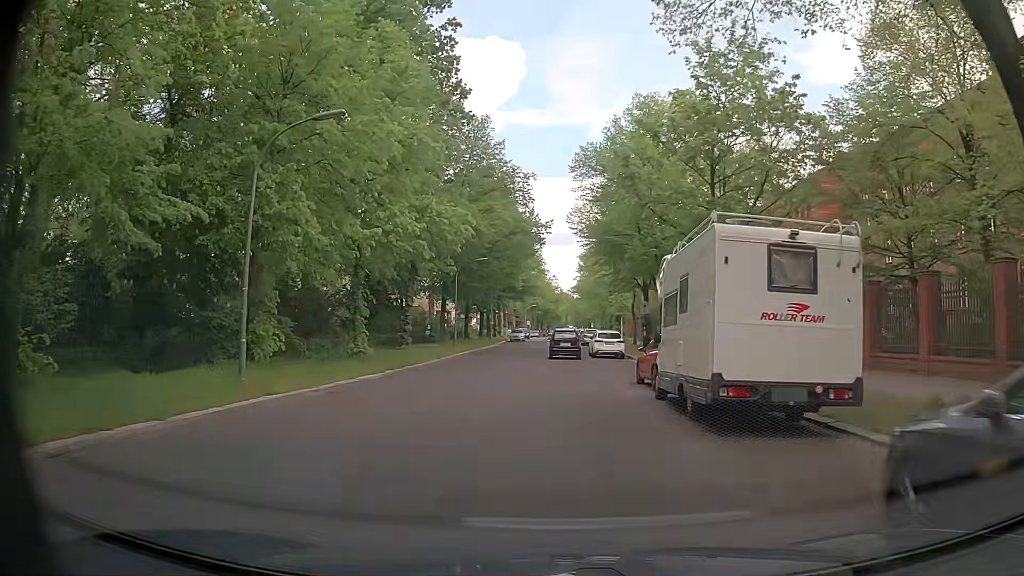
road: residential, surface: asphalt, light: Day
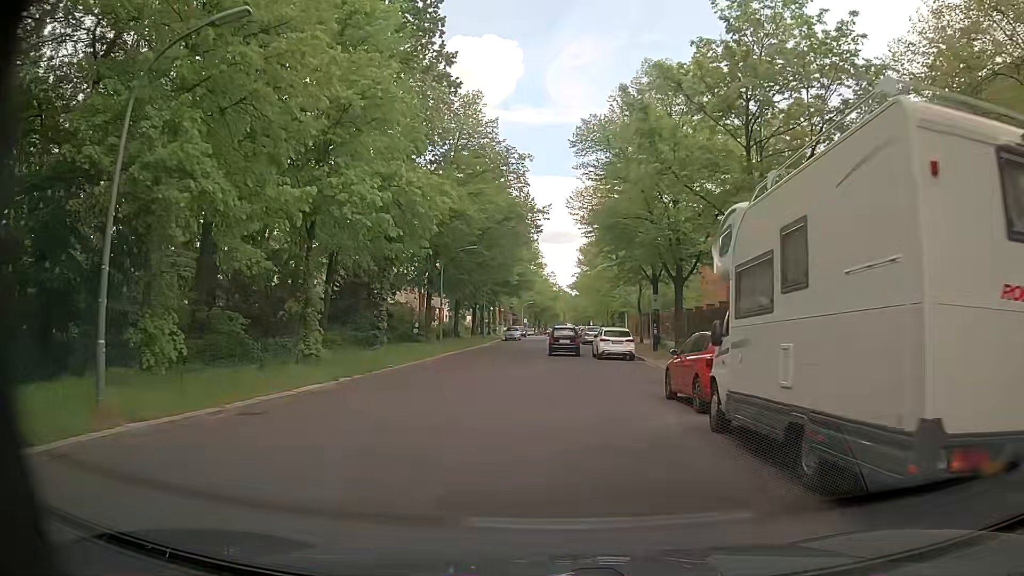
(-0.1, +5.3) m; -1°
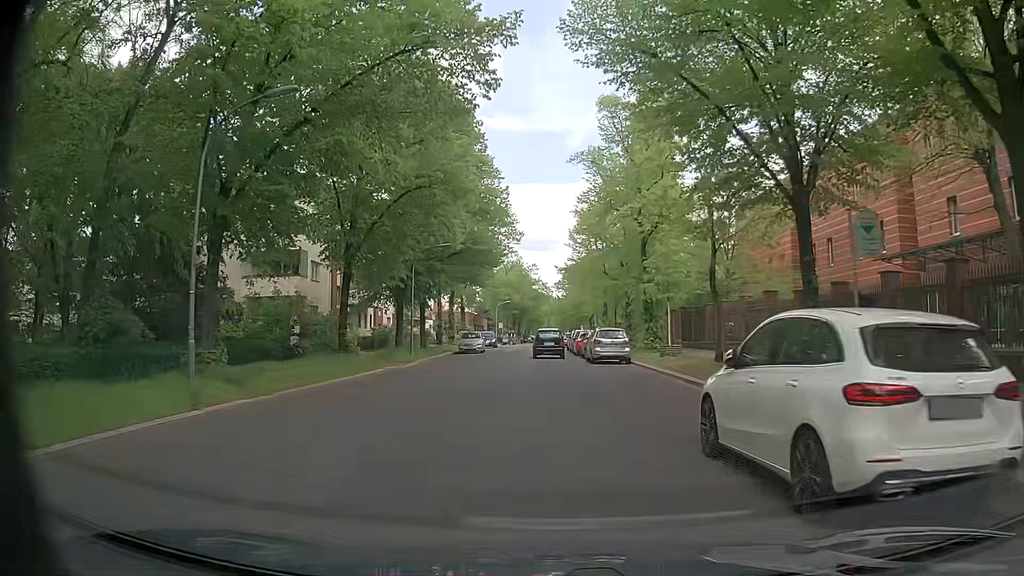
(+0.5, +27.9) m; +2°
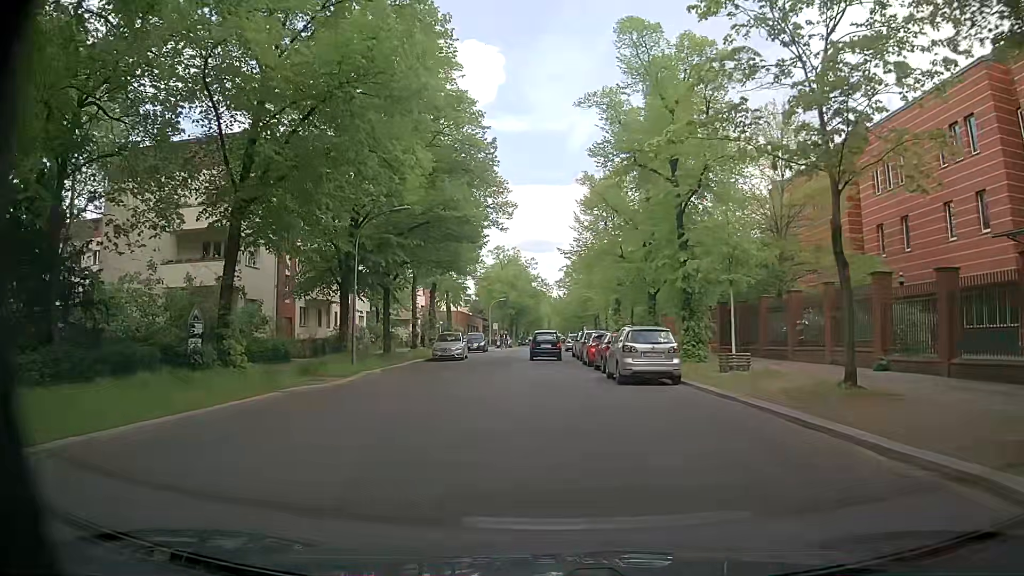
(-0.1, +11.1) m; +1°
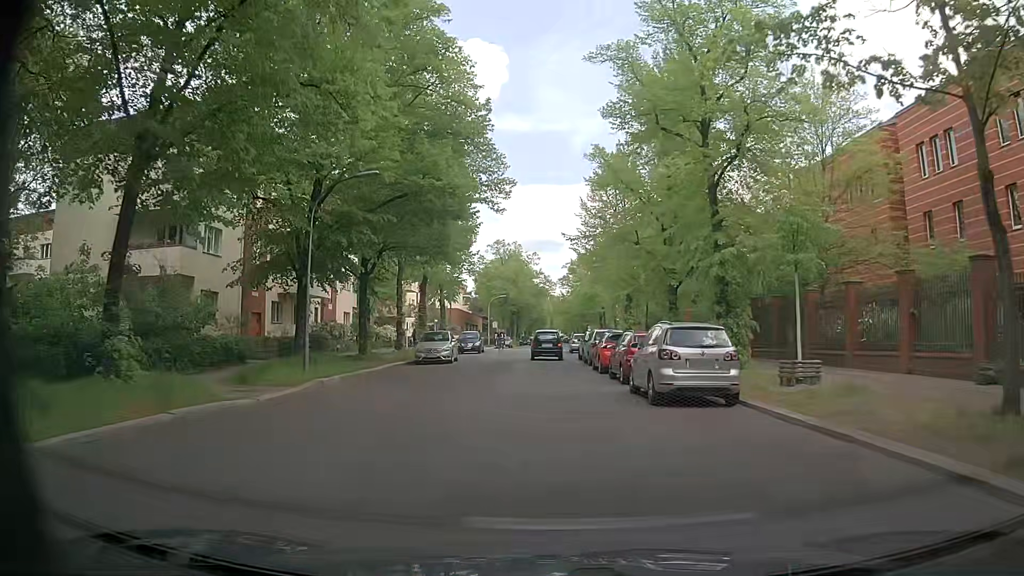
(-0.2, +5.5) m; -3°
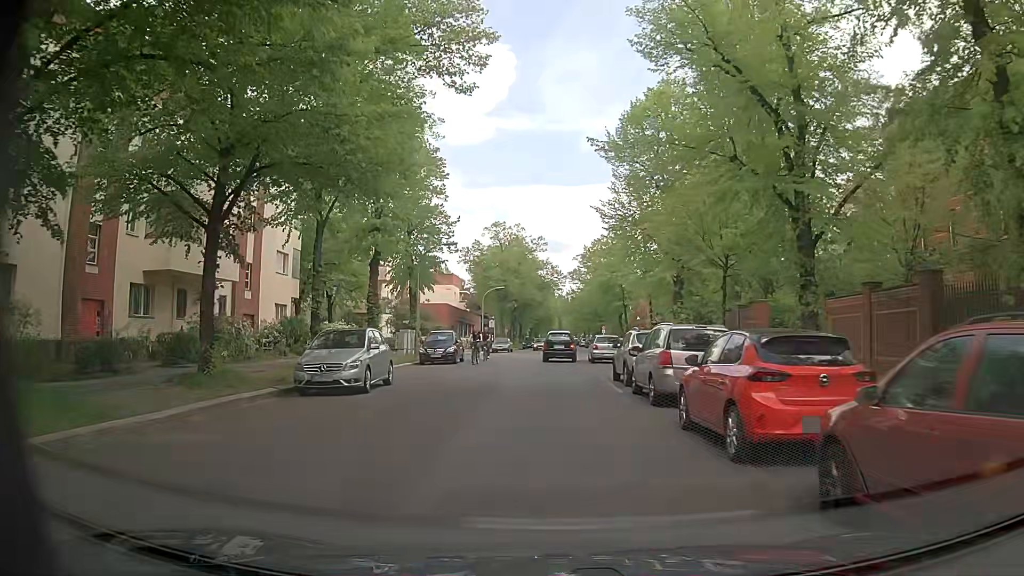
(+0.2, +16.3) m; 0°
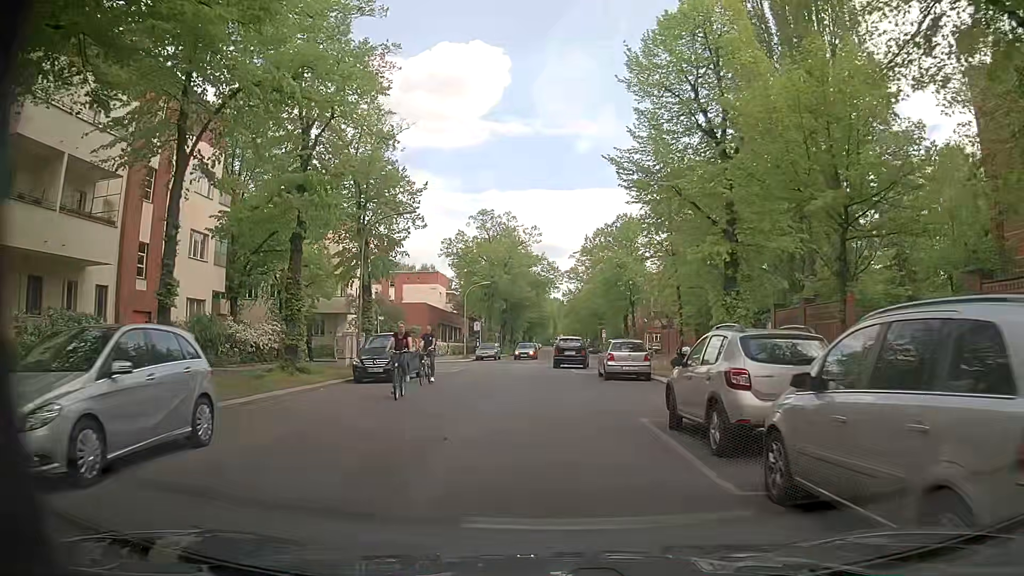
(+0.1, +10.4) m; +1°
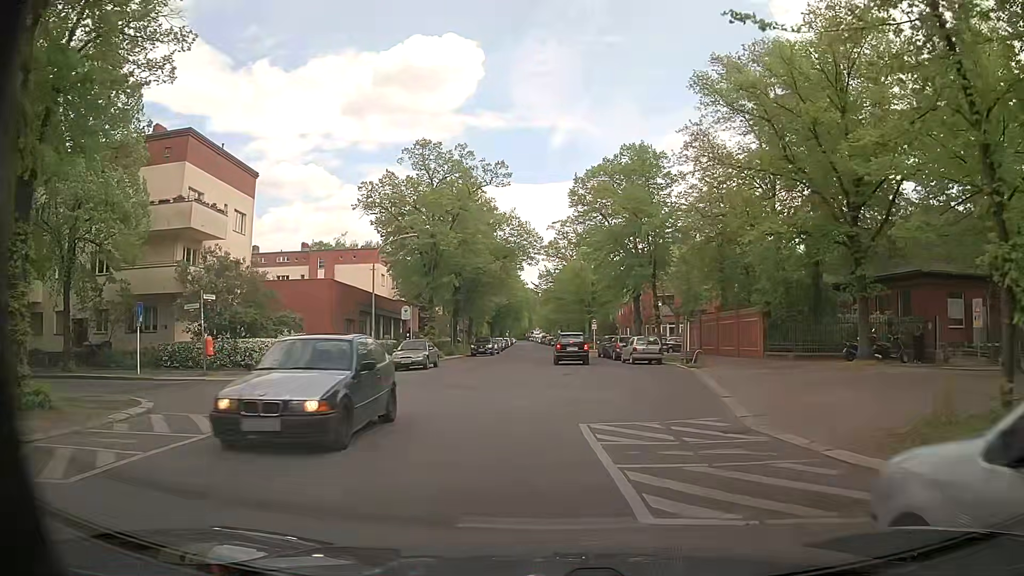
(+0.3, +23.4) m; +2°
